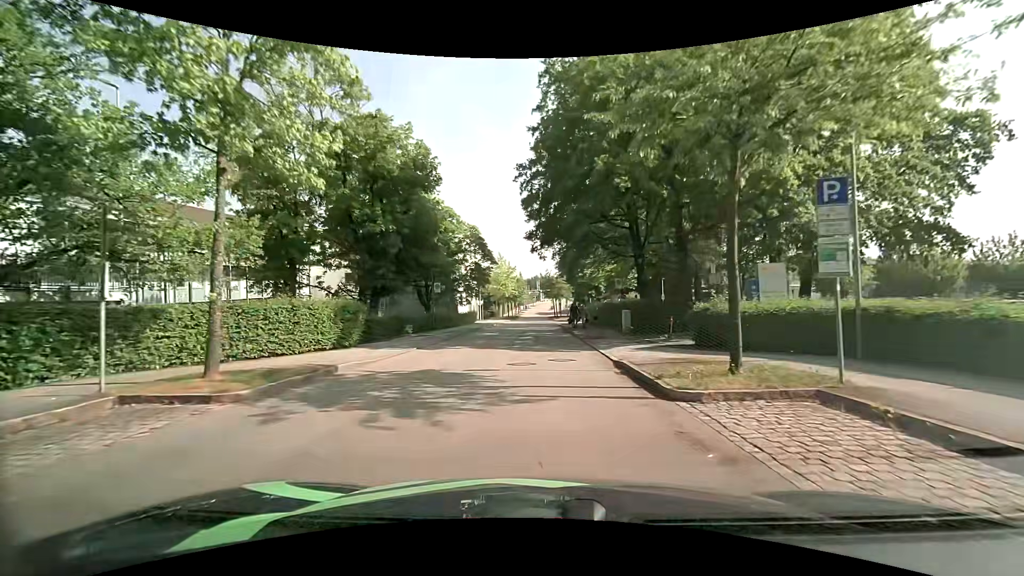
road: residential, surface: asphalt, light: Day
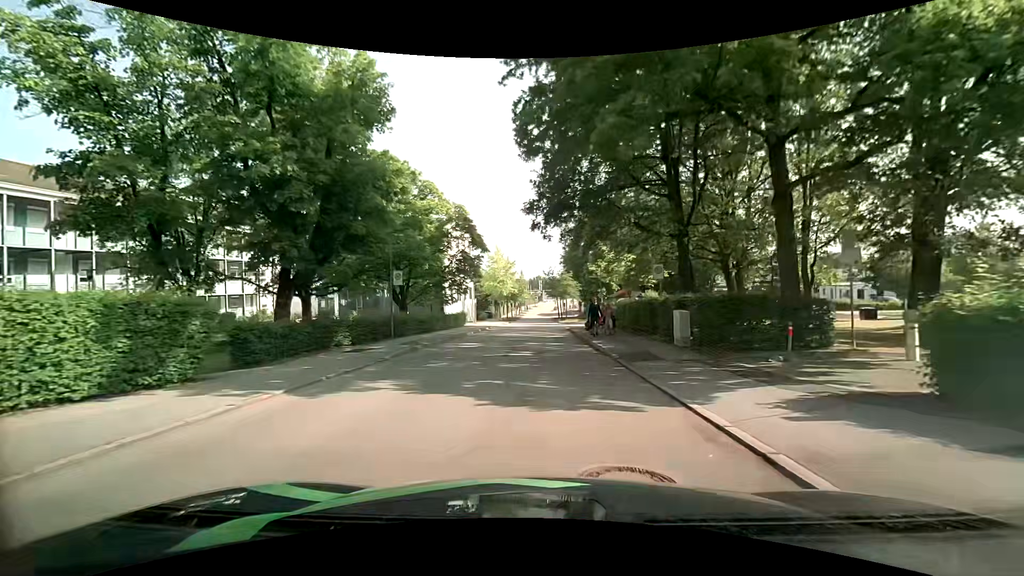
(-0.1, +9.7) m; 0°
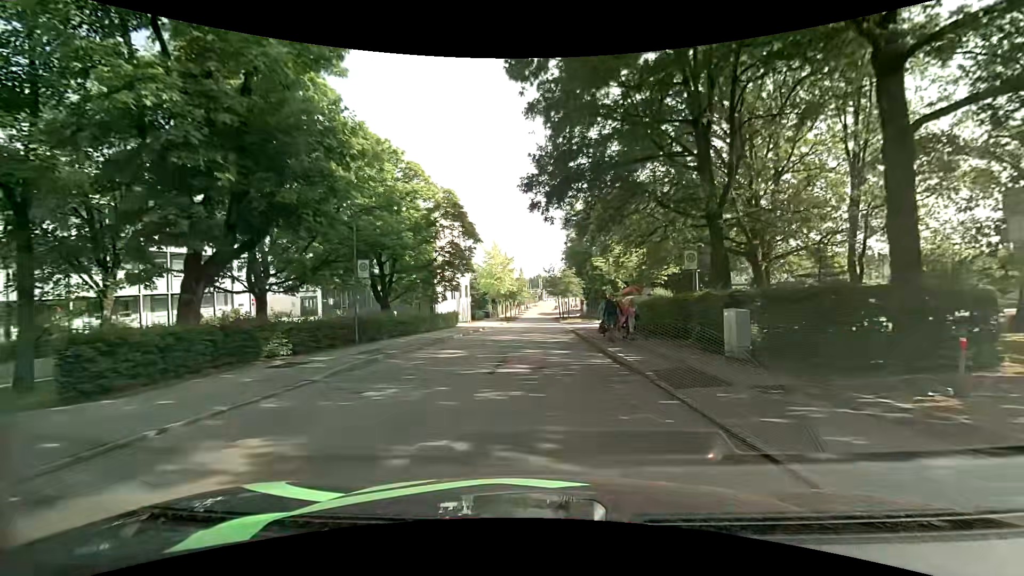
(0.0, +4.6) m; -1°
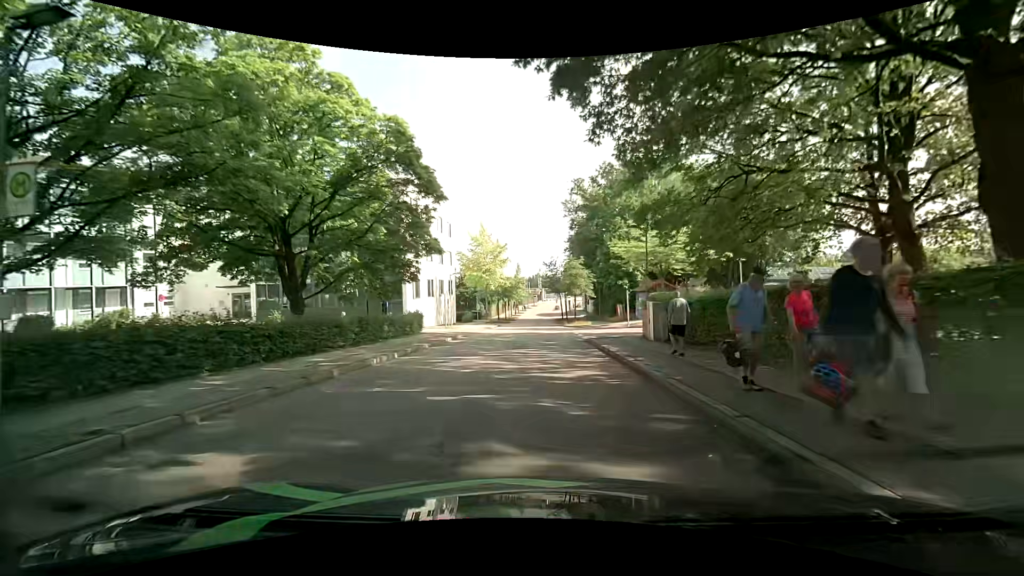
(+0.1, +12.4) m; +2°
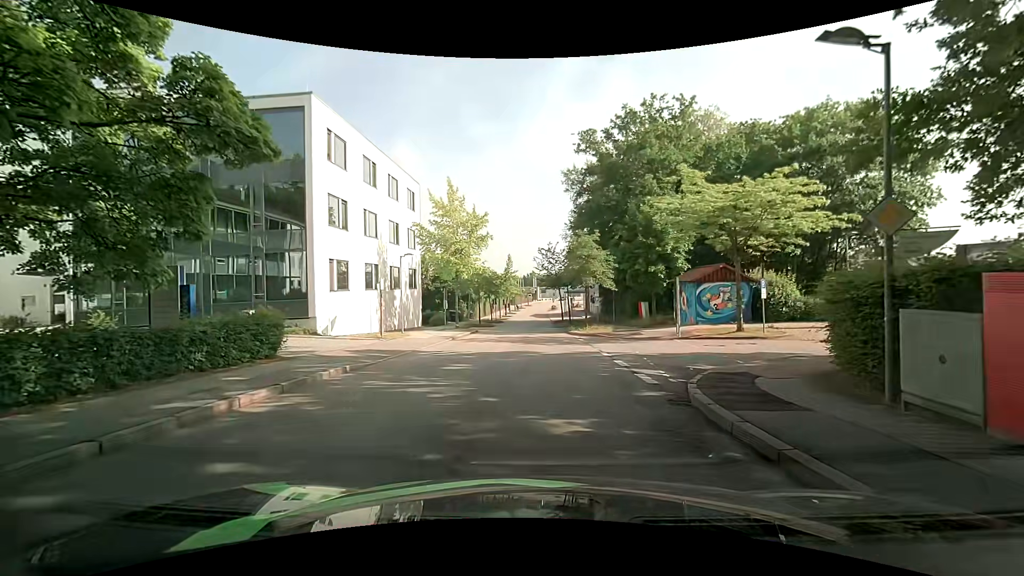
(-0.2, +15.8) m; 0°
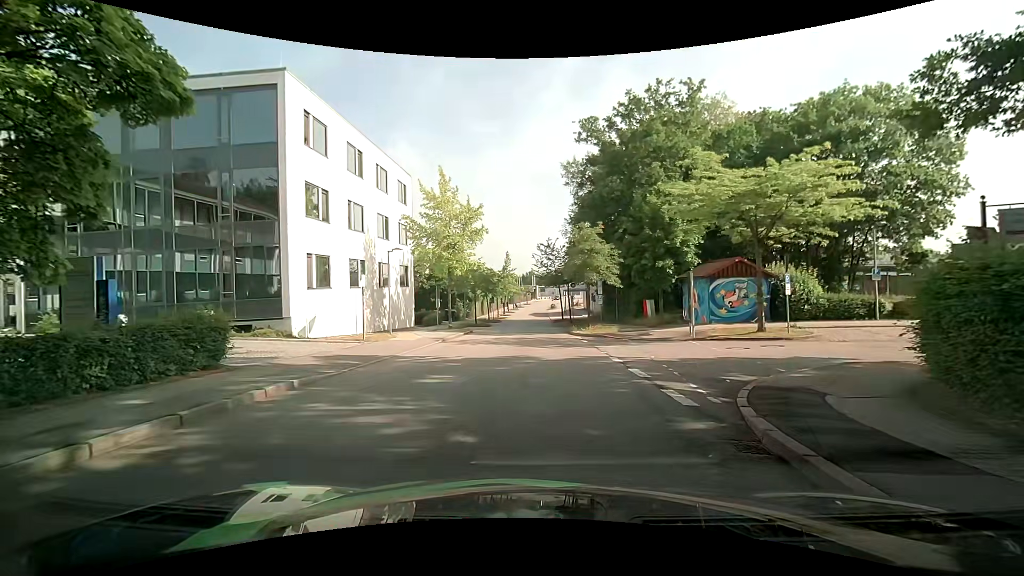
(0.0, +2.4) m; +1°
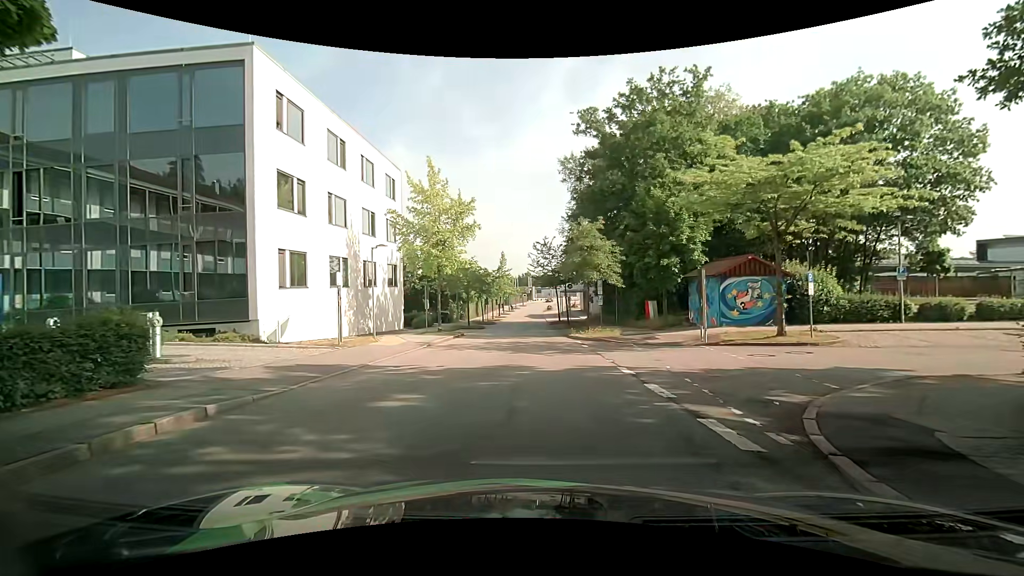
(0.0, +2.2) m; +1°
